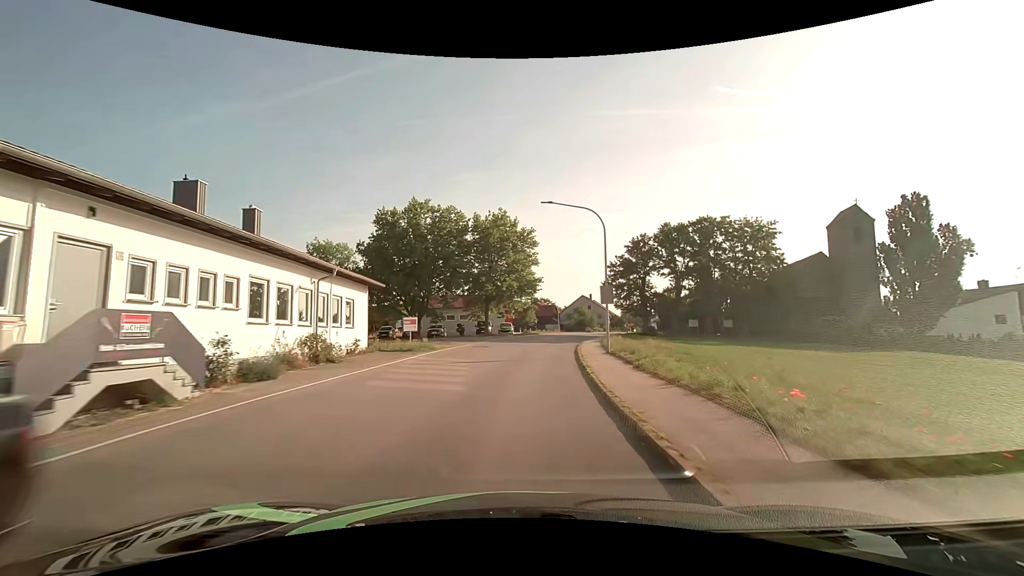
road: secondary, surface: asphalt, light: Day
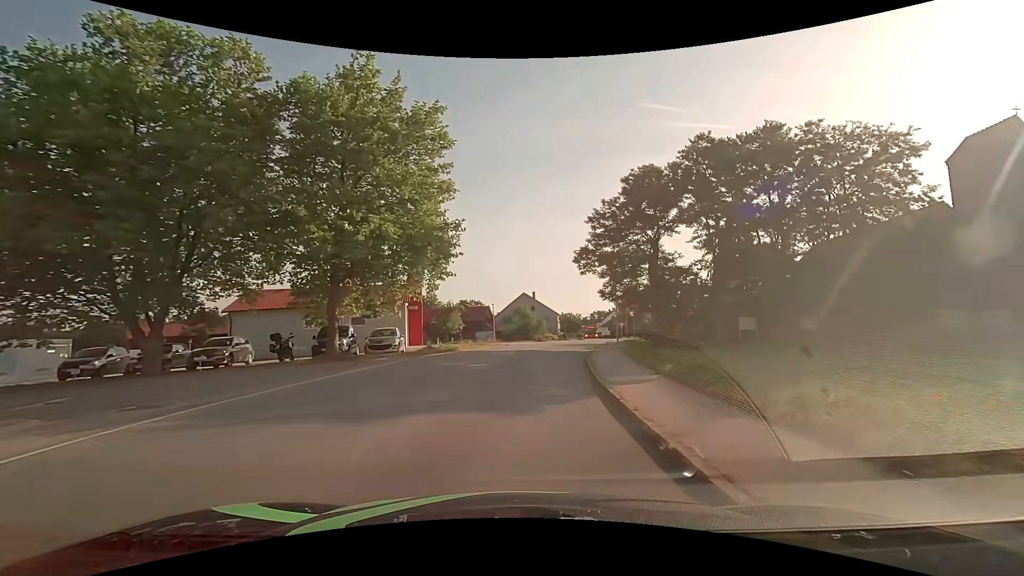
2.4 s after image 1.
(+1.9, +30.4) m; +8°
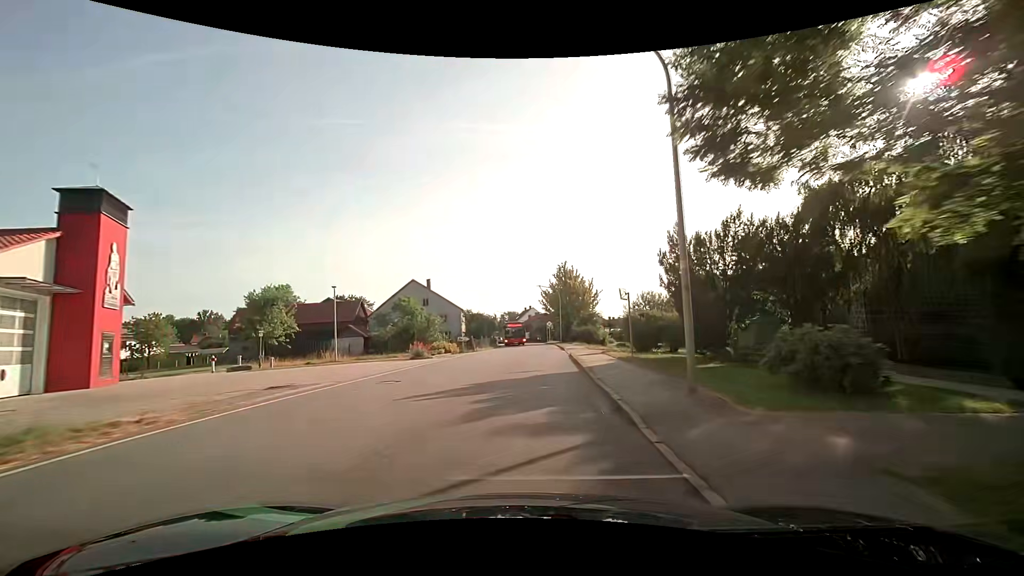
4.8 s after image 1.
(+2.7, +30.0) m; +11°
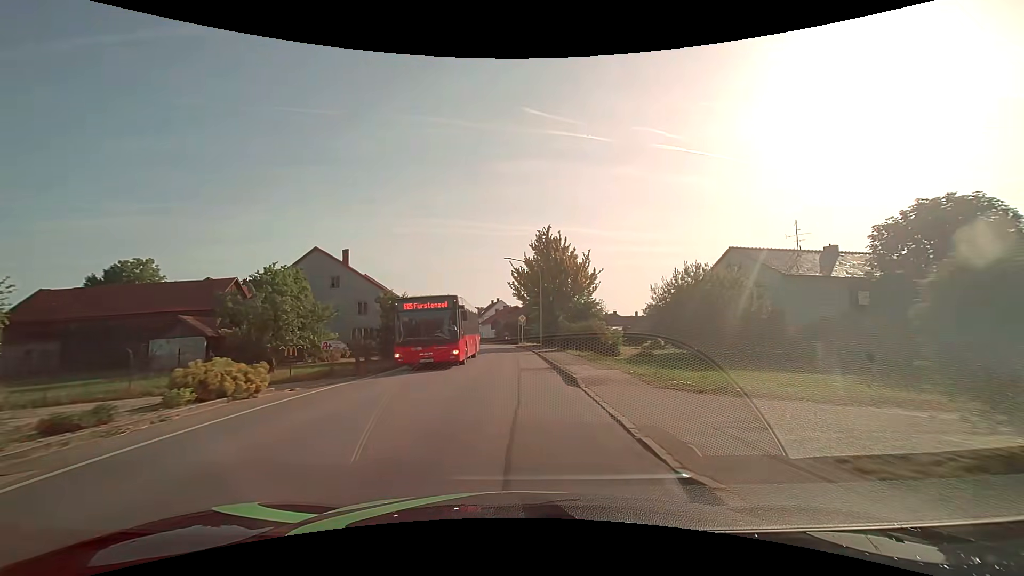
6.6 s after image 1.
(+0.8, +22.8) m; +3°
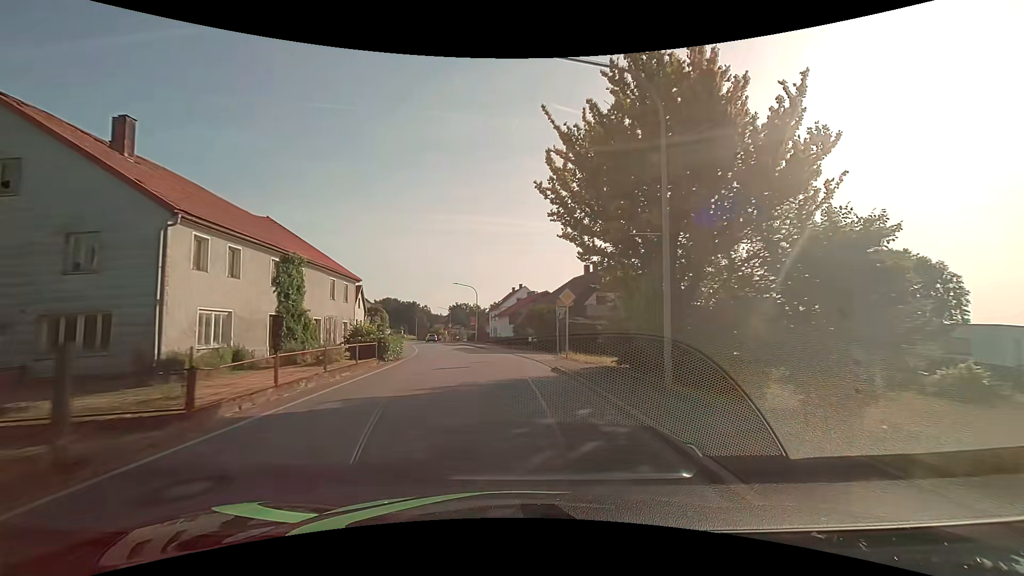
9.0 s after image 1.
(-0.6, +30.8) m; -3°
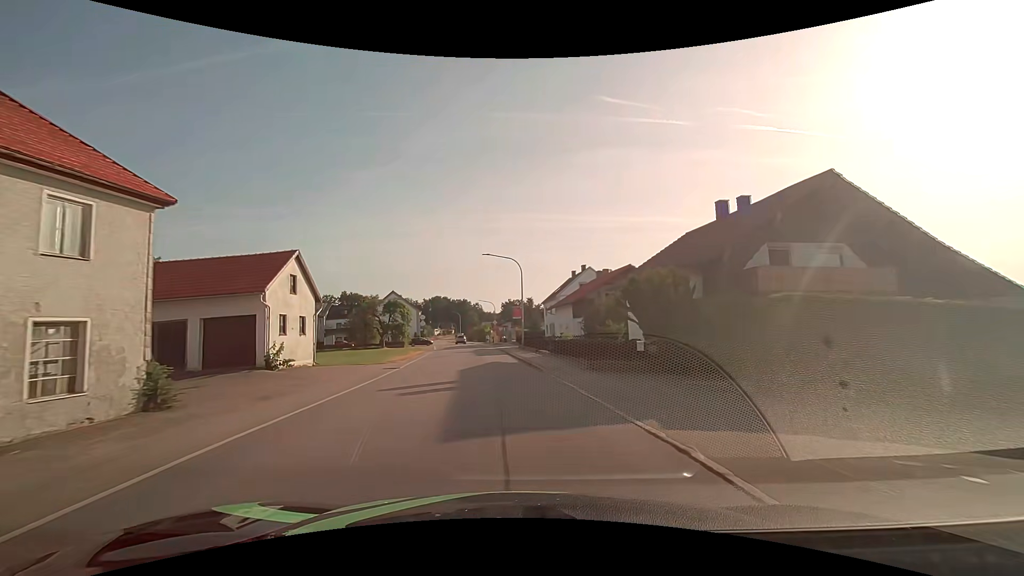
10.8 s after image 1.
(-1.0, +23.1) m; -6°
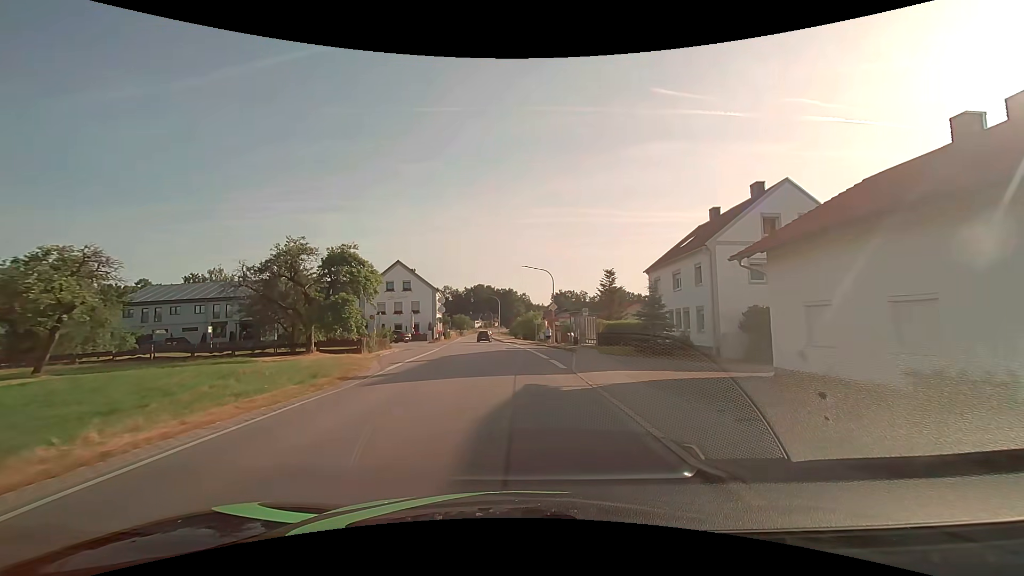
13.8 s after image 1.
(-2.7, +38.4) m; -5°
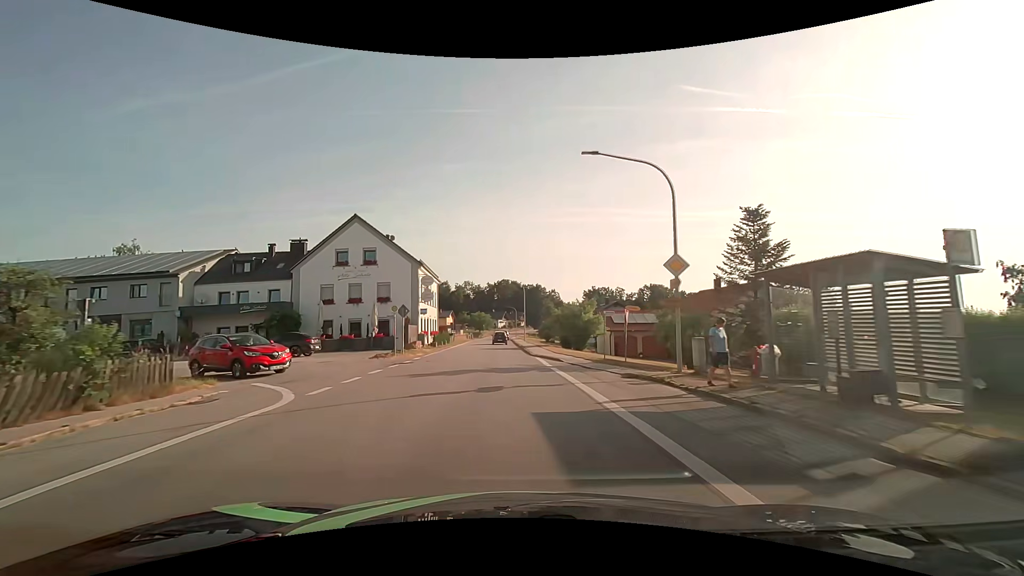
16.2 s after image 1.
(-0.9, +30.7) m; -3°
(0, +10) (-1, +20) (-1, +30) (-1, +40) (-2, +50) (-2, +60) (-2, +70) (-3, +80) (-3, +90) (-3, +100) m
